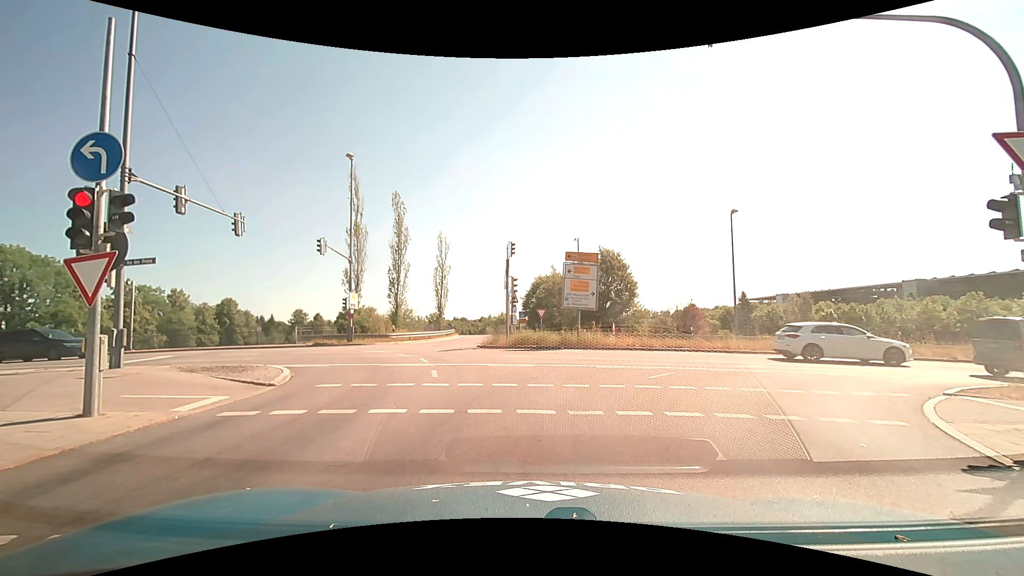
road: motorway_link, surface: asphalt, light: Day
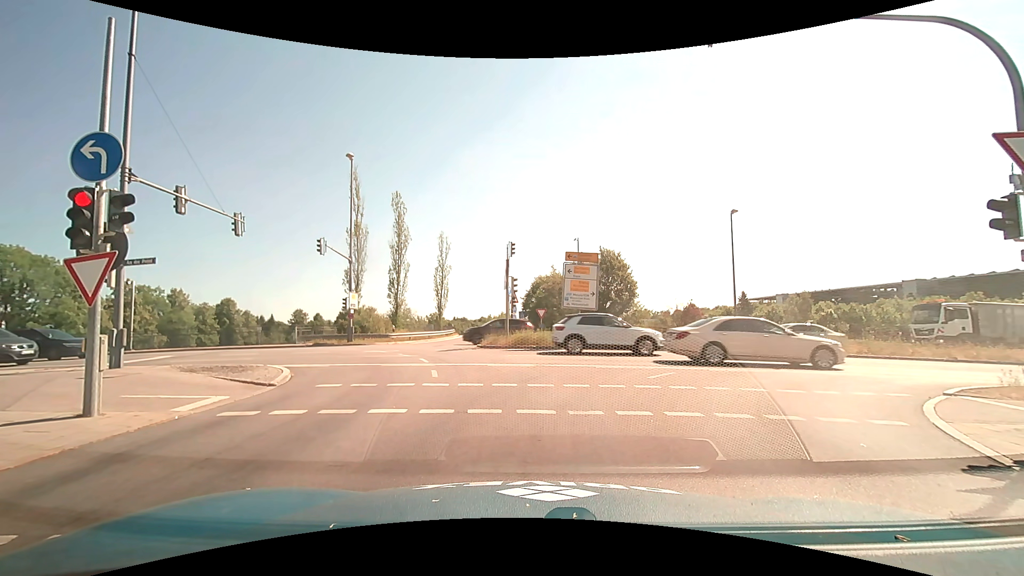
(0.0, 0.0) m; 0°
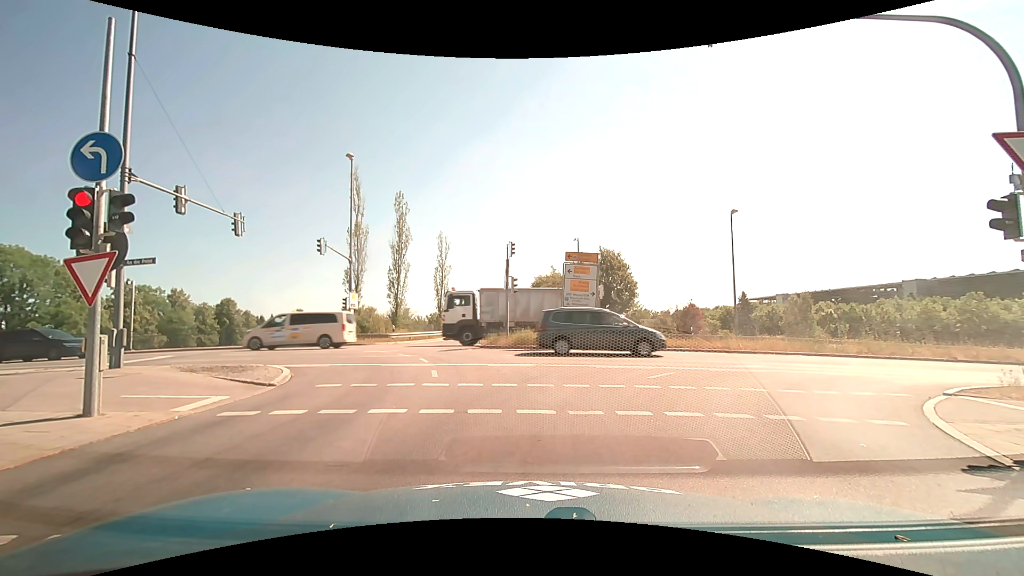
(0.0, 0.0) m; 0°
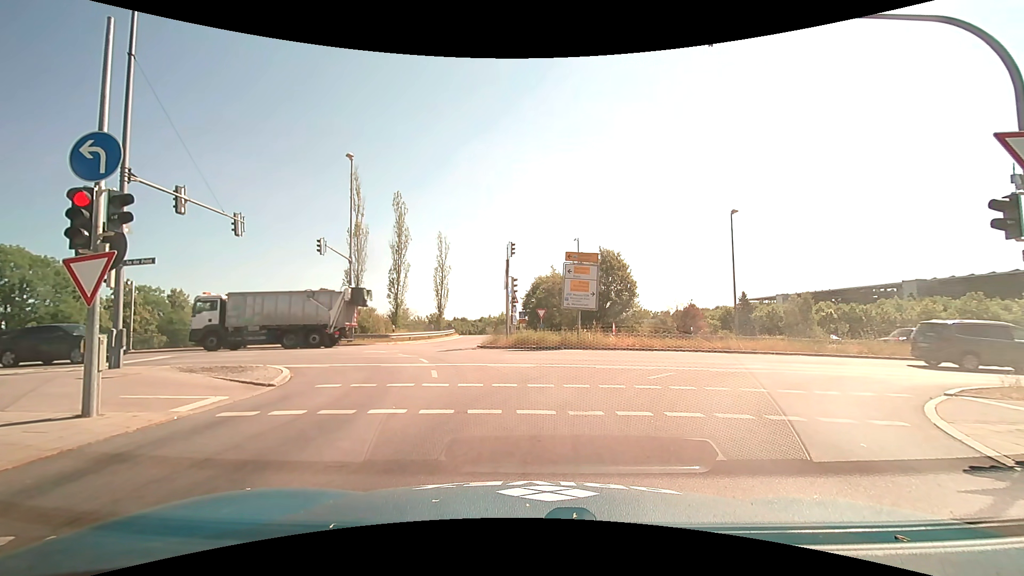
(0.0, 0.0) m; 0°
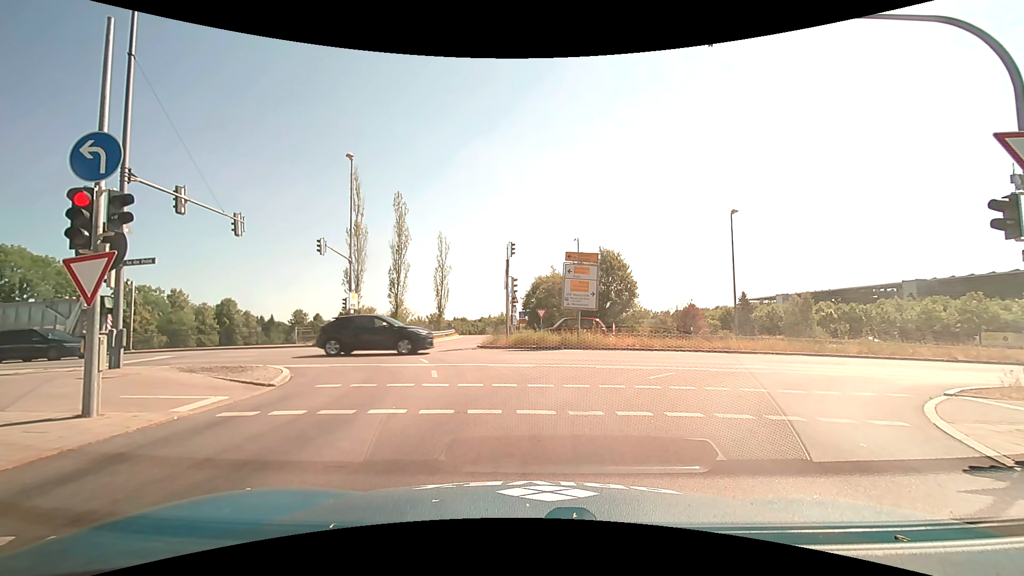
(0.0, 0.0) m; 0°
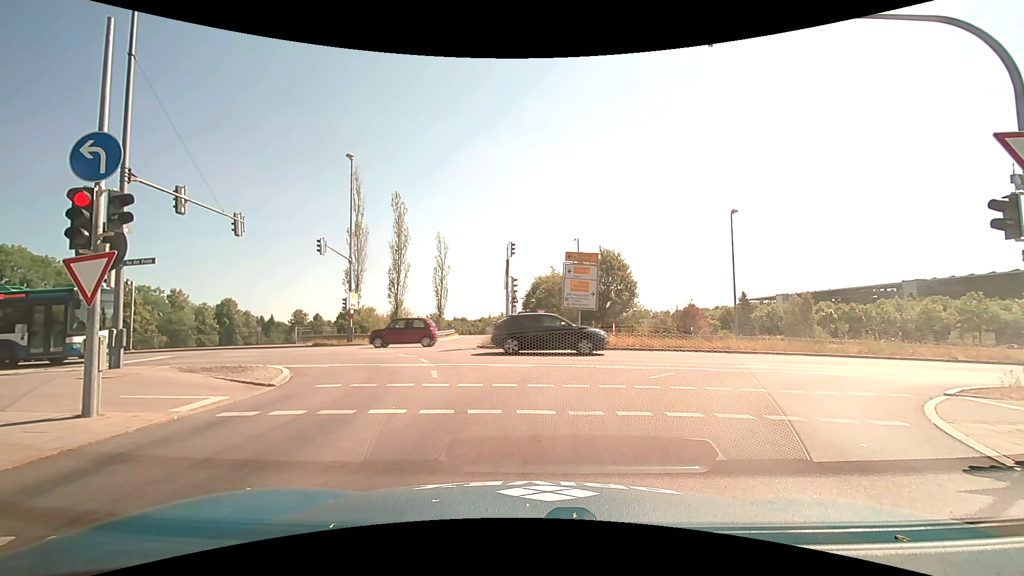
(0.0, 0.0) m; 0°
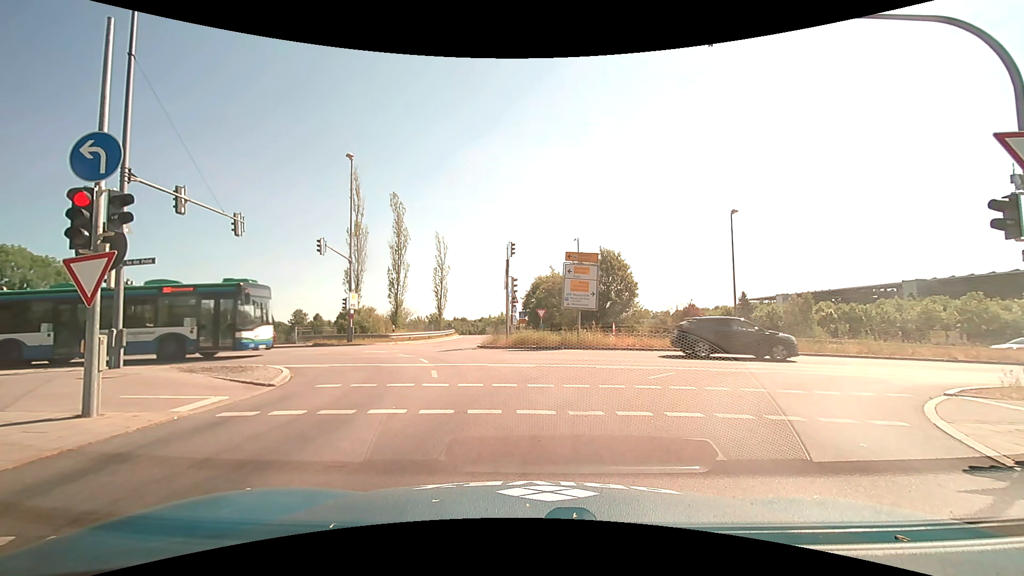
(0.0, 0.0) m; 0°
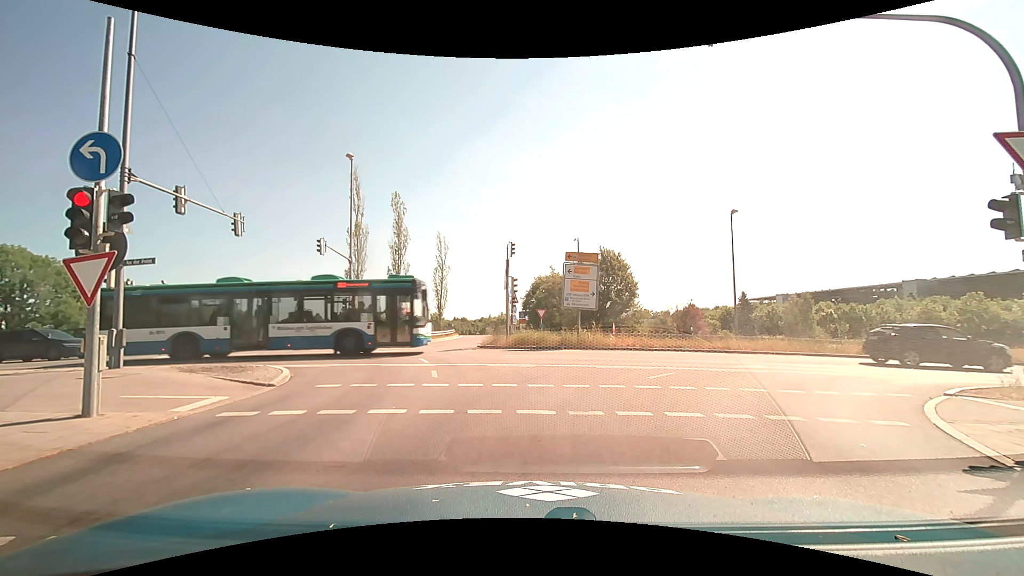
(0.0, 0.0) m; 0°
(0, +10) (-2, +20) (-9, +27) (-19, +30) (-29, +31) (-39, +32) (-49, +32) (-59, +32) (-69, +31) (-79, +31) m
